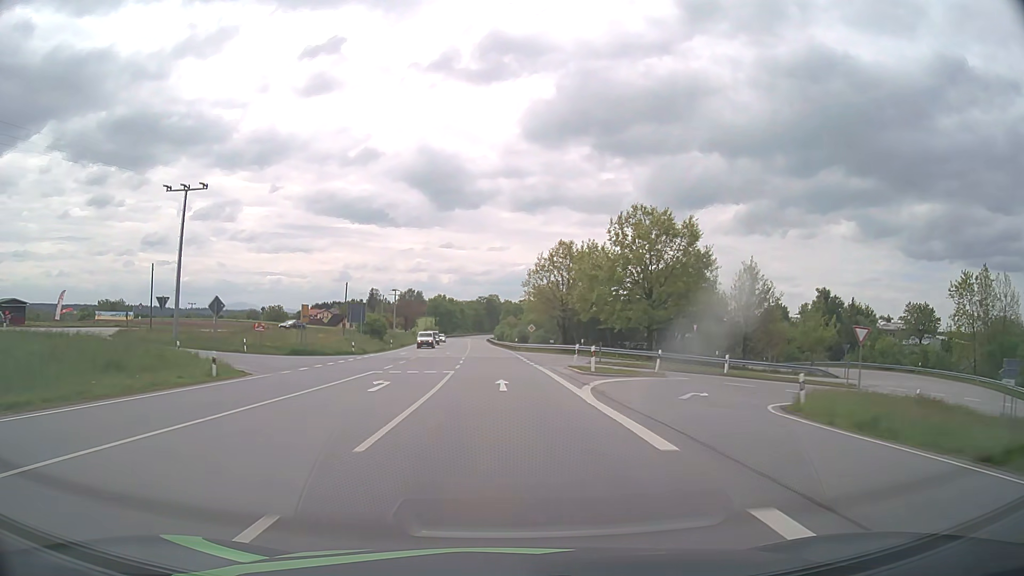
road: primary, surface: asphalt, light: Day
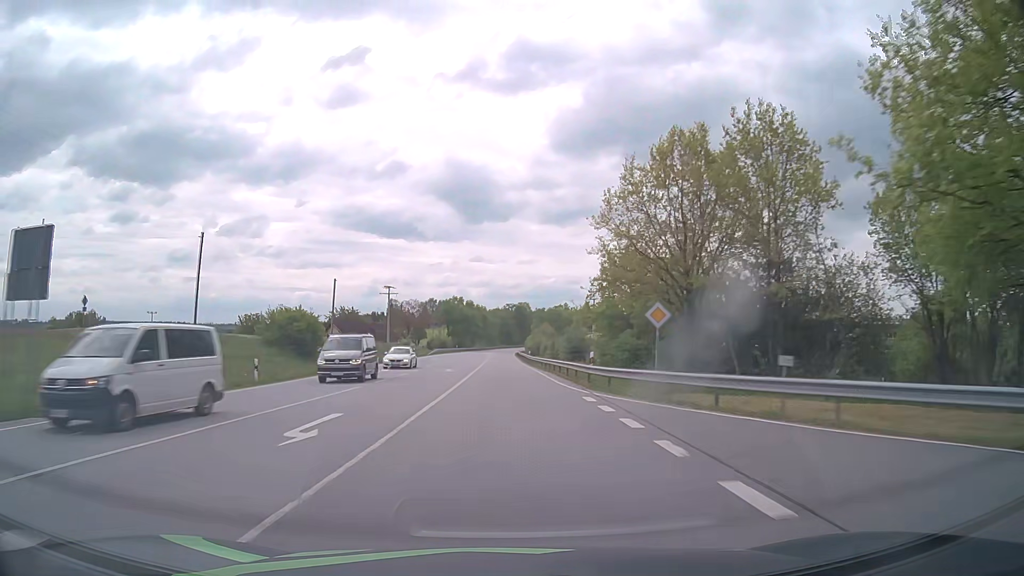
(-1.0, +46.6) m; -3°
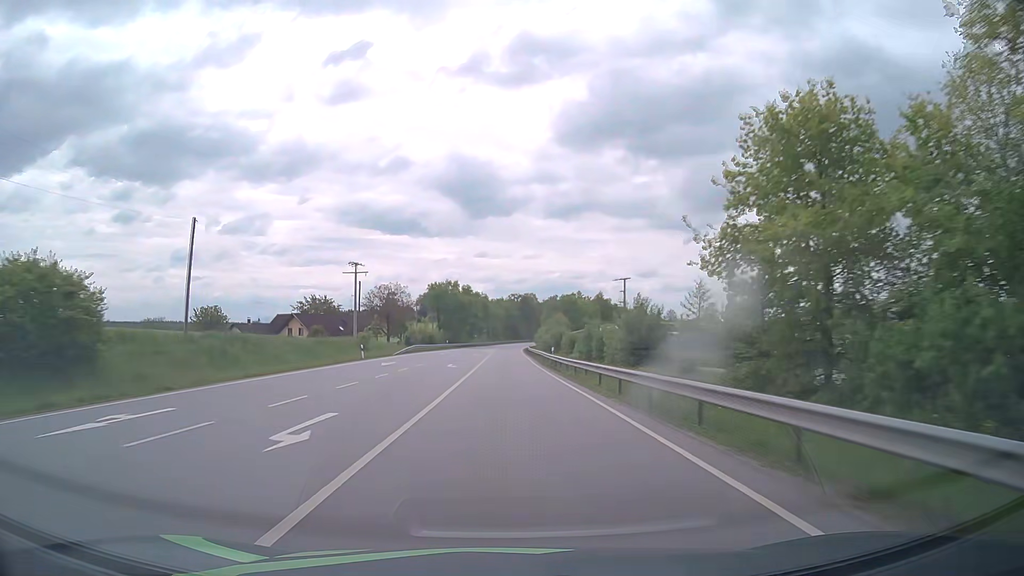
(-0.2, +31.2) m; 0°
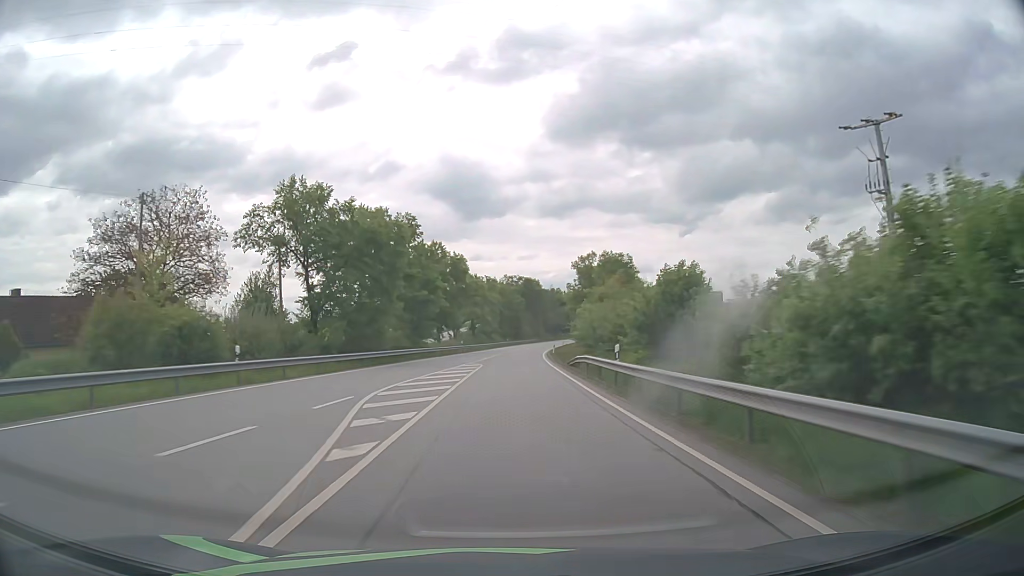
(-0.4, +78.6) m; 0°
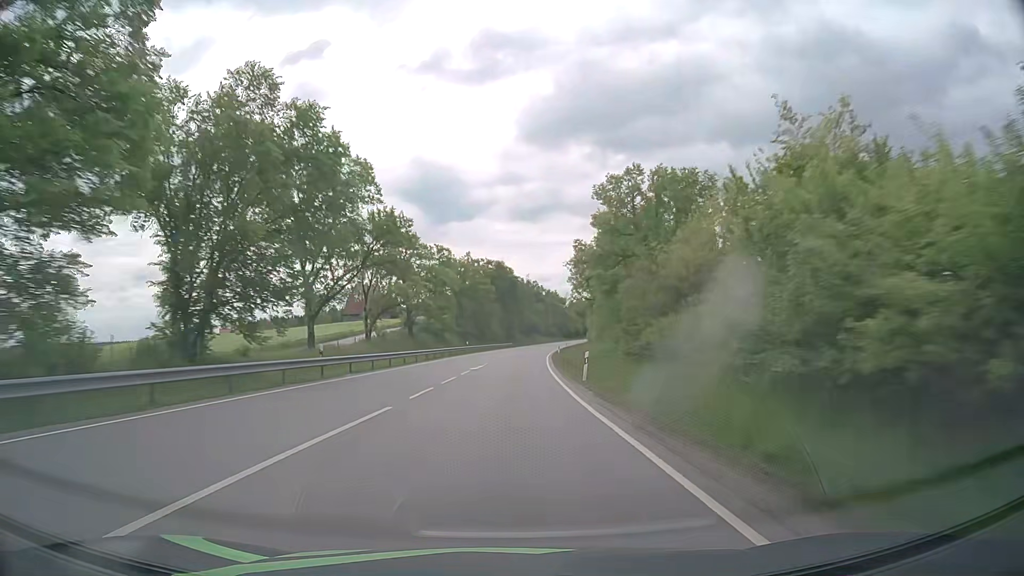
(+0.9, +47.6) m; +2°
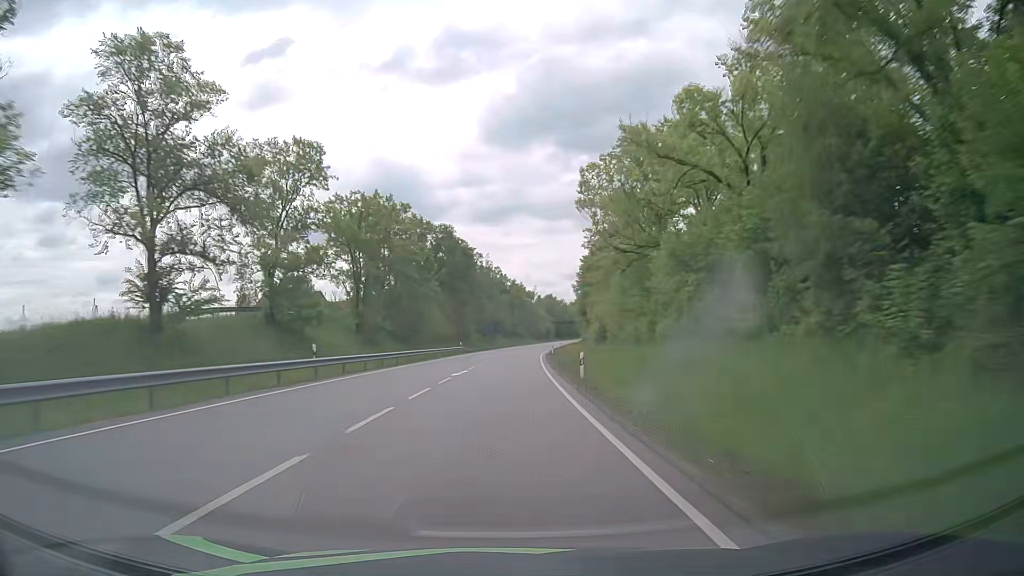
(+1.7, +48.1) m; +4°
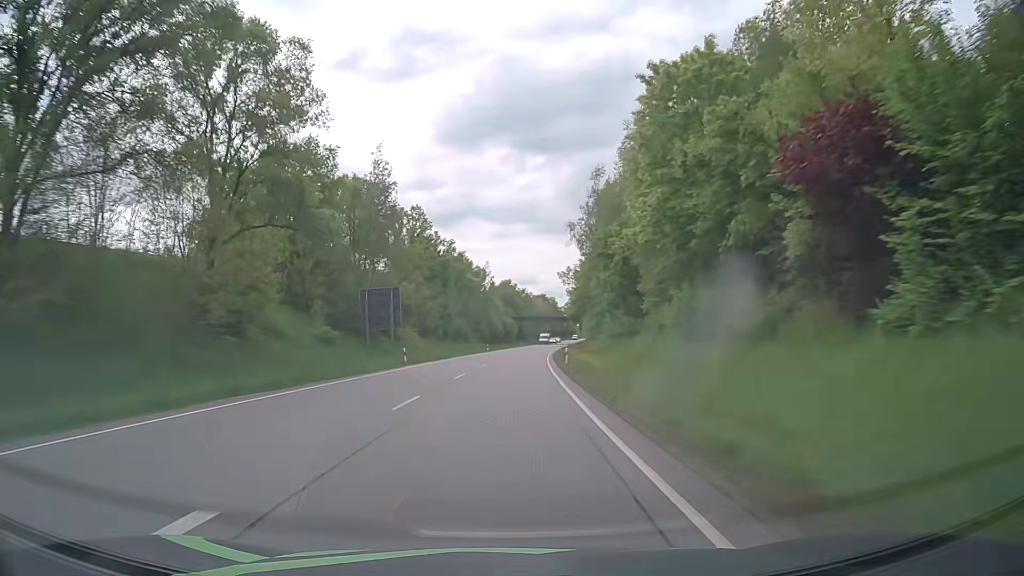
(+3.3, +81.4) m; +4°
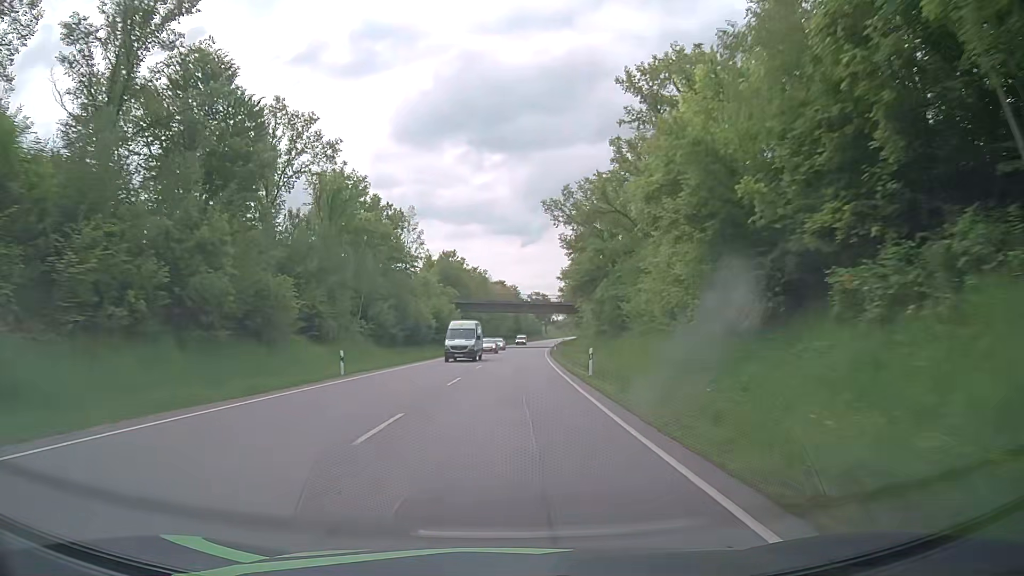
(+2.2, +64.2) m; +4°
(0, +10) (0, +20) (0, +30) (+1, +40) (+1, +50) (+2, +60) (+2, +70) (+3, +80) (+4, +90) (+4, +100) m
